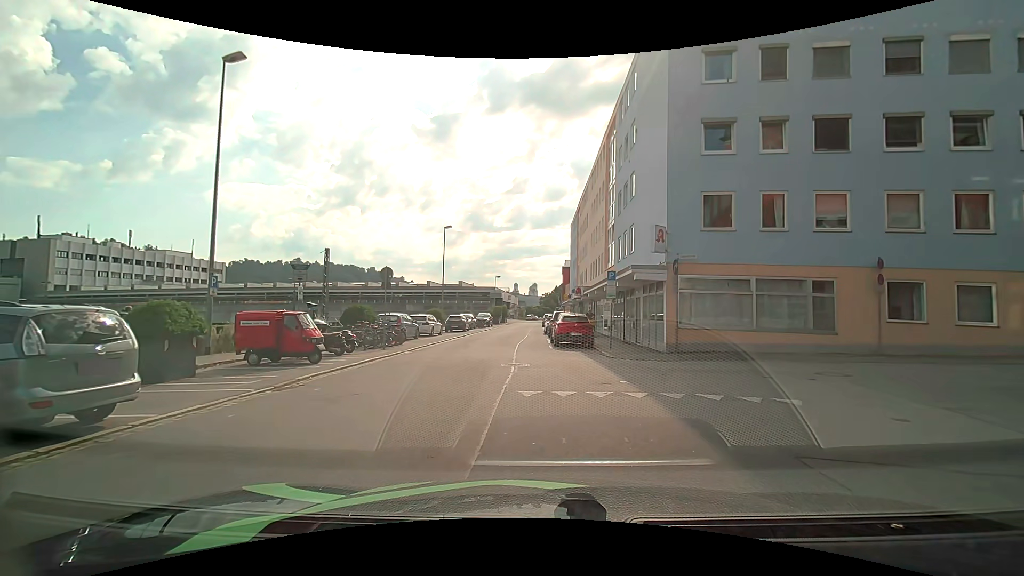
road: residential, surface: asphalt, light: Day
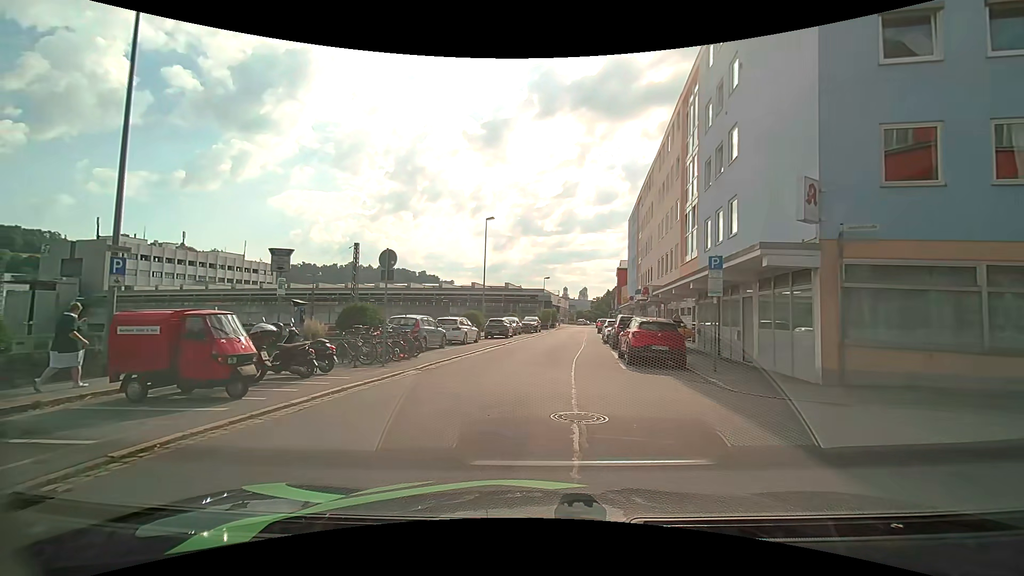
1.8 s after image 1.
(-0.3, +6.7) m; -7°
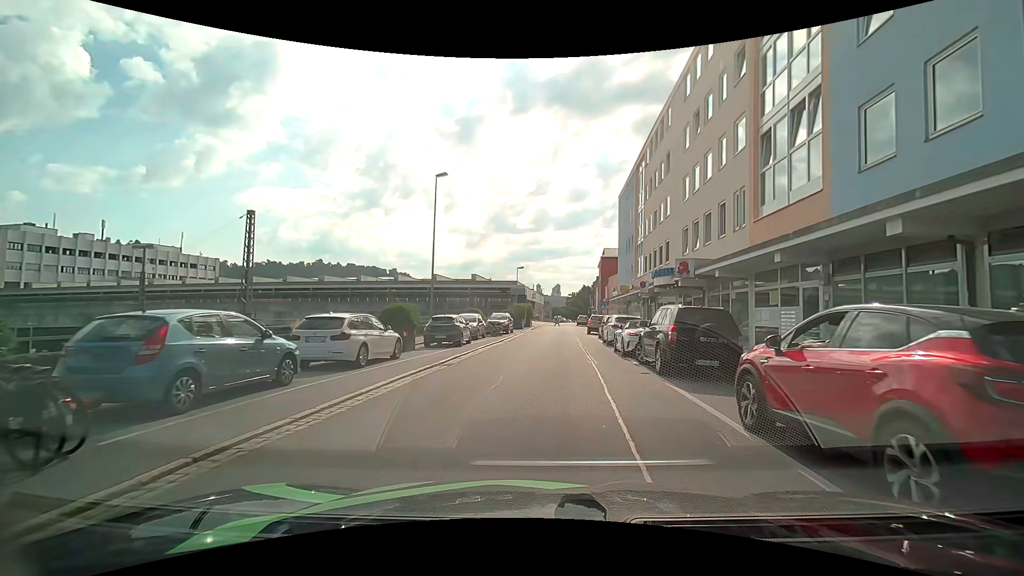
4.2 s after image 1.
(+0.3, +13.0) m; +3°
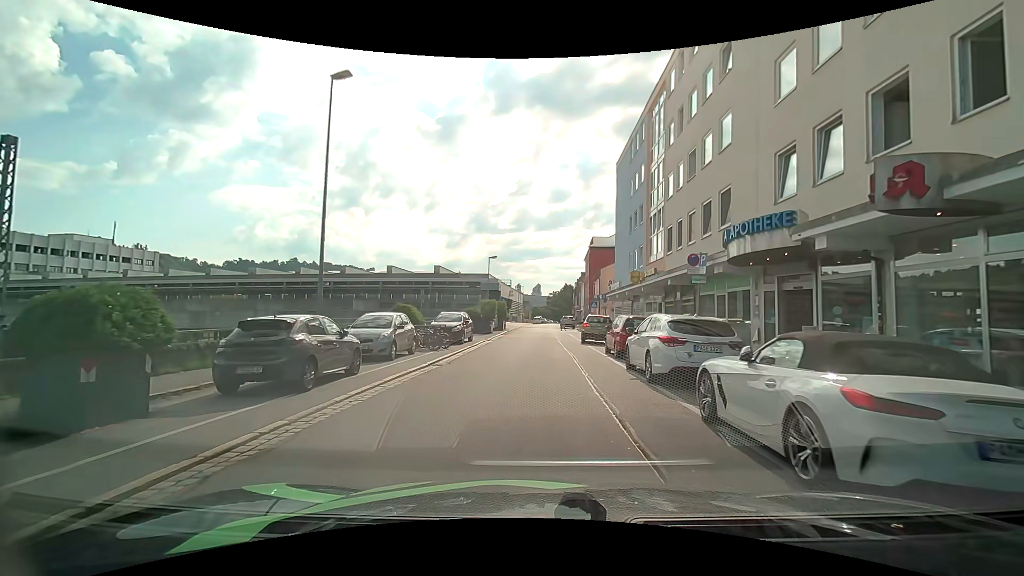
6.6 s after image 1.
(+0.6, +13.1) m; +3°
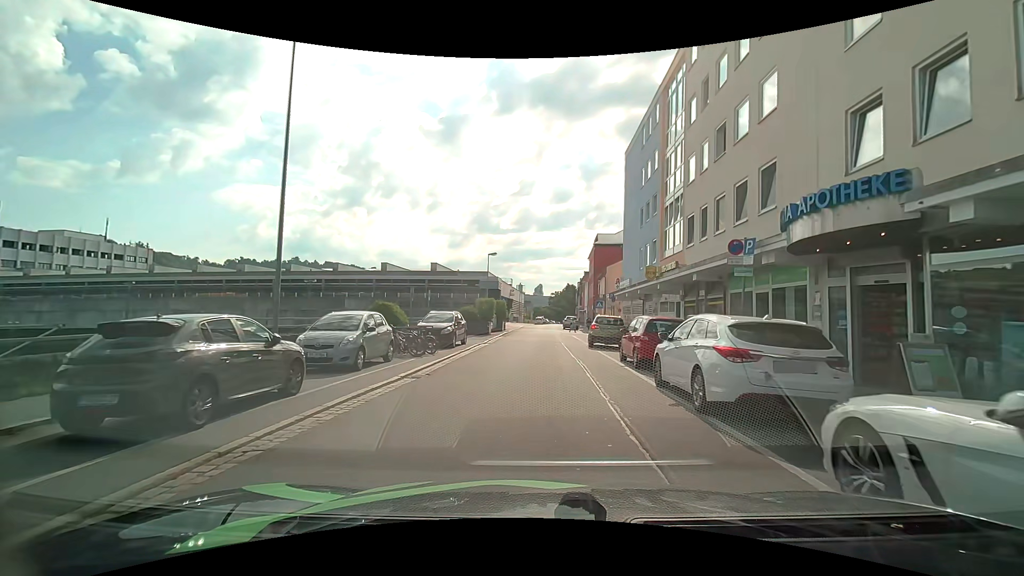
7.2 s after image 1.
(0.0, +3.1) m; -1°
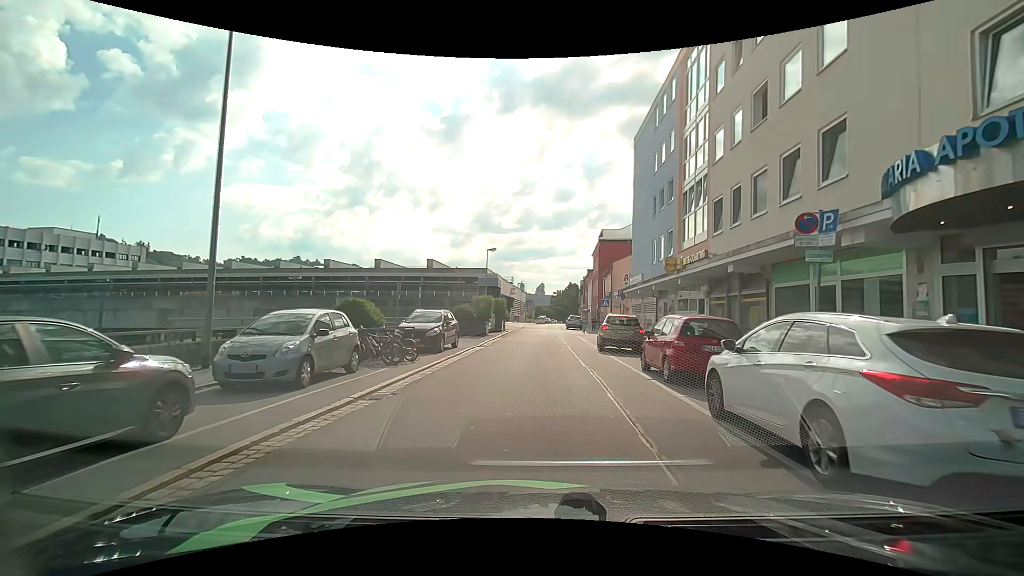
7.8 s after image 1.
(0.0, +3.2) m; 0°
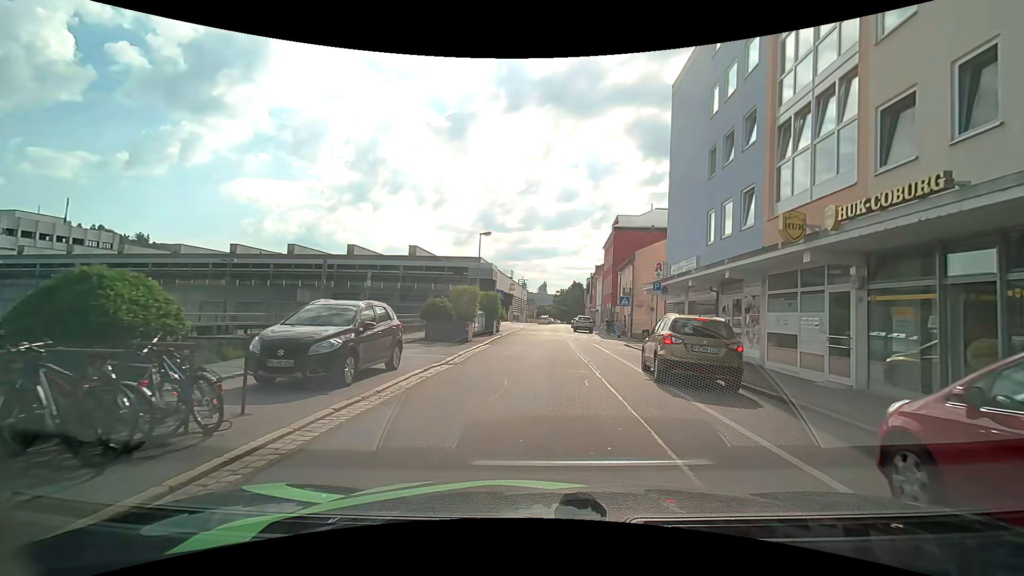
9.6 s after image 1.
(-0.1, +9.4) m; -1°
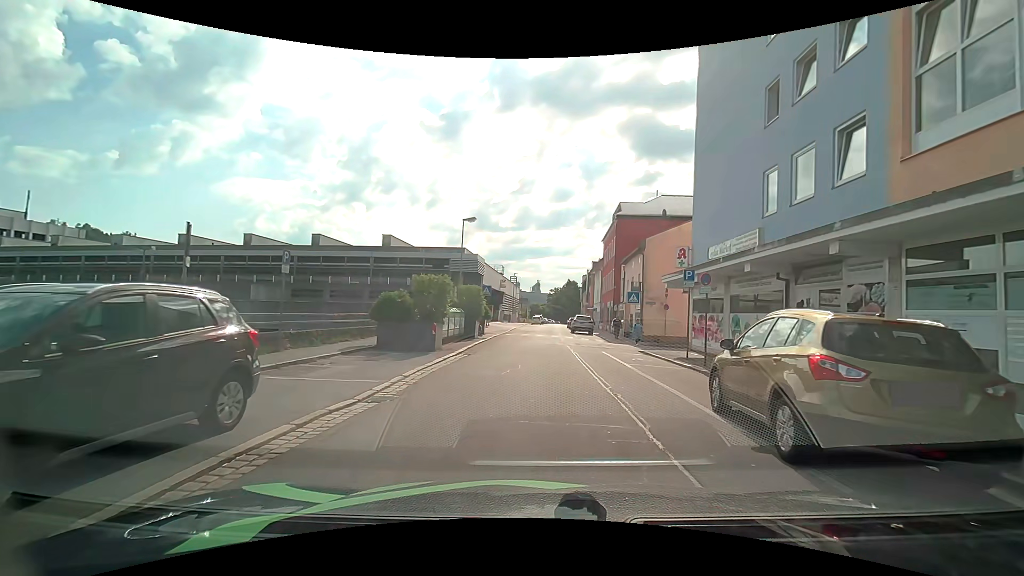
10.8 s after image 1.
(+0.1, +6.1) m; 0°
(0, +10) (+1, +20) (+2, +30) (+2, +40) (+2, +50) (+3, +60) (+4, +70) (+5, +80) (+6, +90) (+7, +100) m
